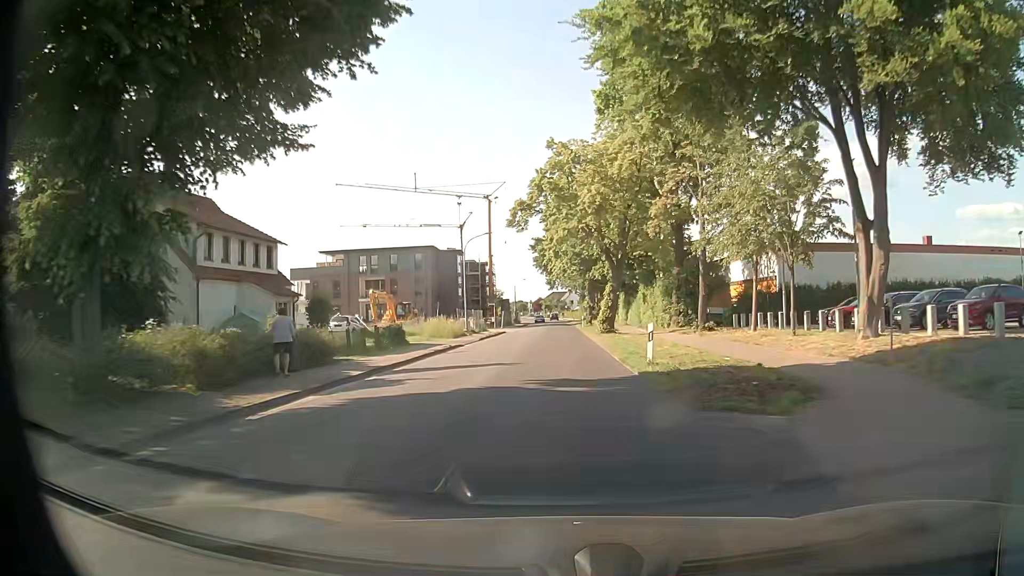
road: unclassified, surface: asphalt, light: Day
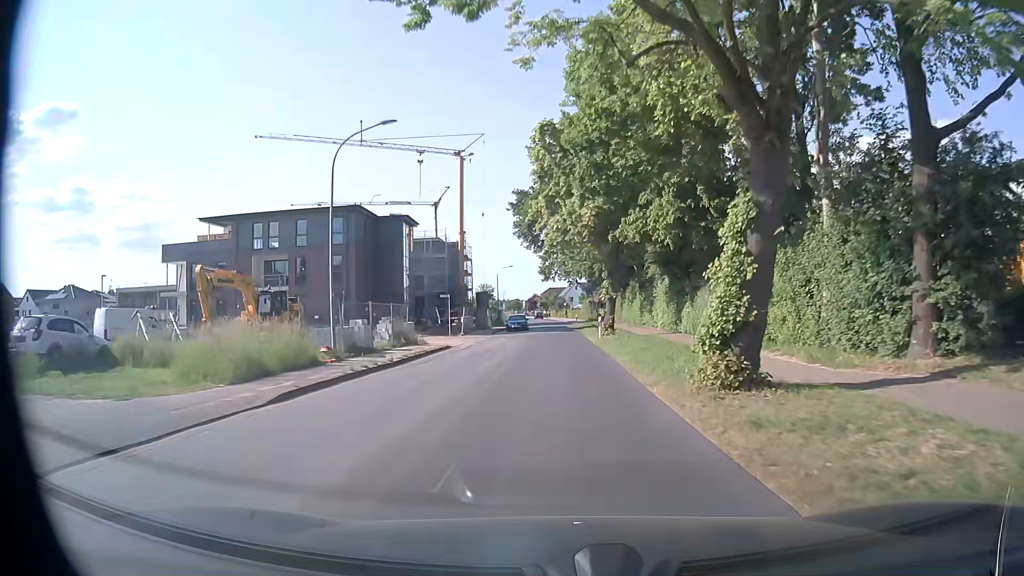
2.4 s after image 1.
(-0.1, +30.6) m; 0°
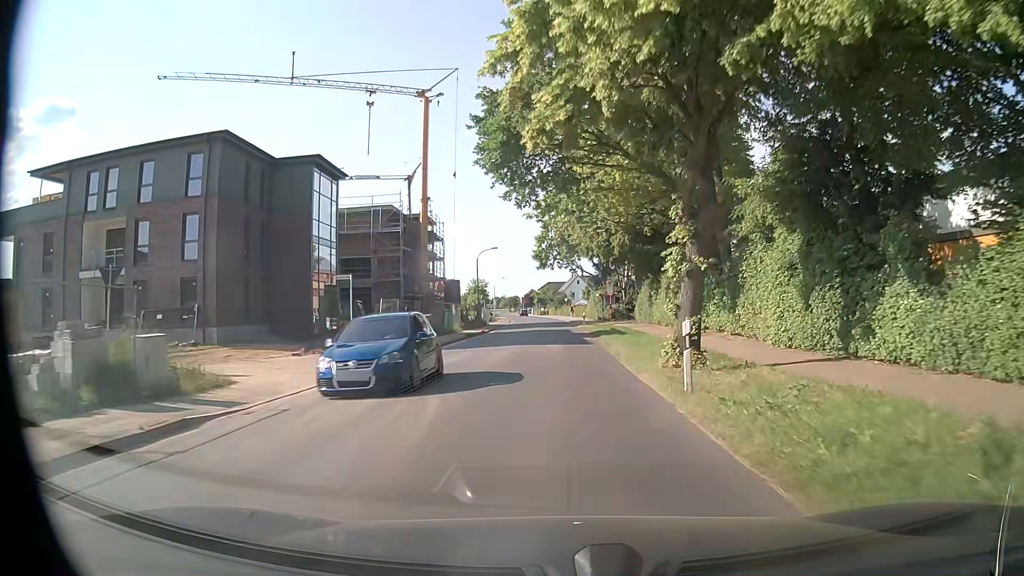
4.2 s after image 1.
(-0.1, +22.9) m; 0°
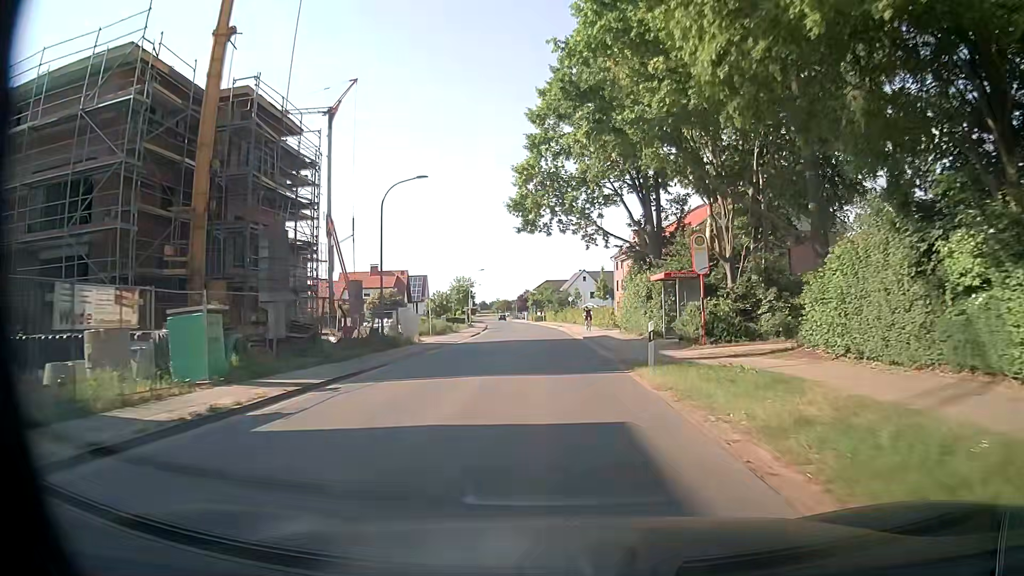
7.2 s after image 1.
(-0.1, +38.6) m; 0°
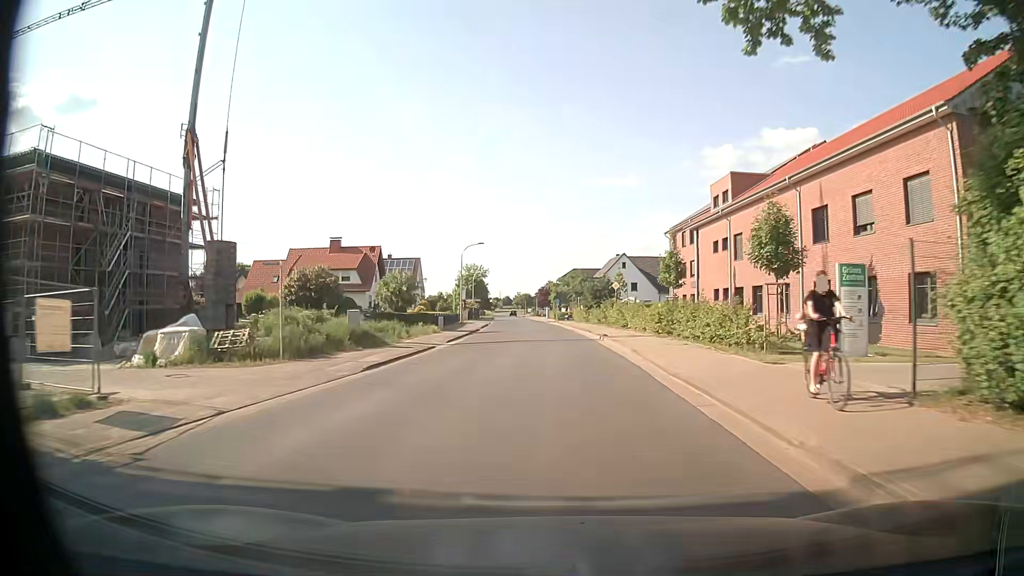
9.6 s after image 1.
(-0.9, +31.8) m; -2°
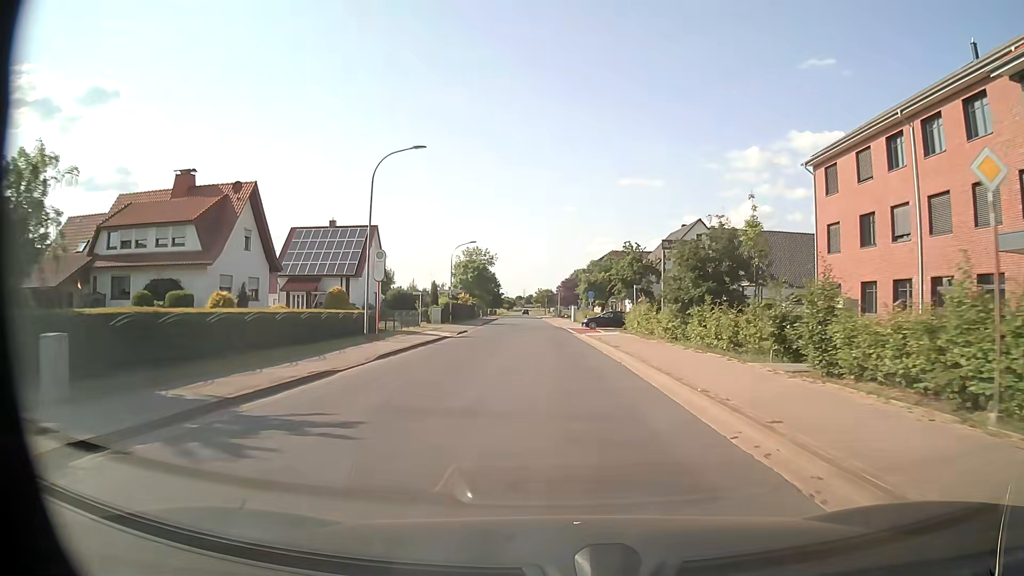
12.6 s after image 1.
(-0.7, +39.4) m; -2°
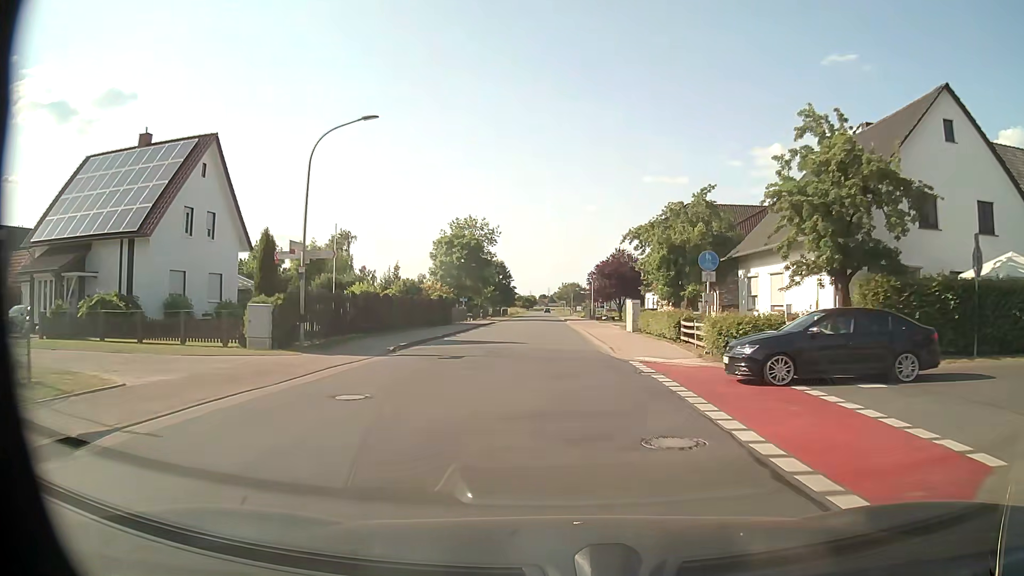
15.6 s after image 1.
(-0.8, +39.6) m; -2°
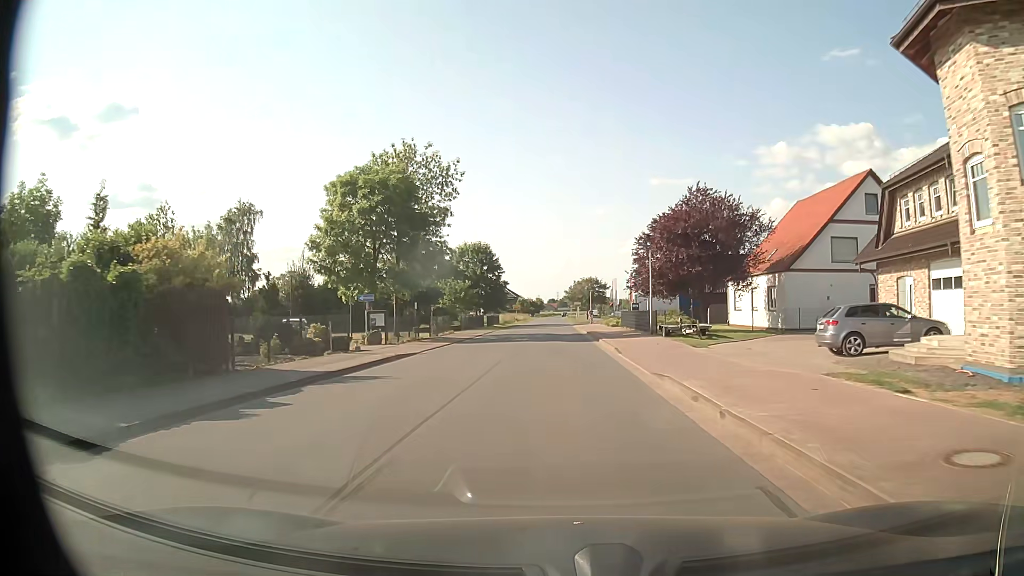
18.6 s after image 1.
(-0.4, +39.9) m; 0°
(0, +10) (0, +20) (0, +30) (0, +40) (0, +50) (0, +60) (0, +70) (0, +80) (-1, +90) (-1, +100) m
